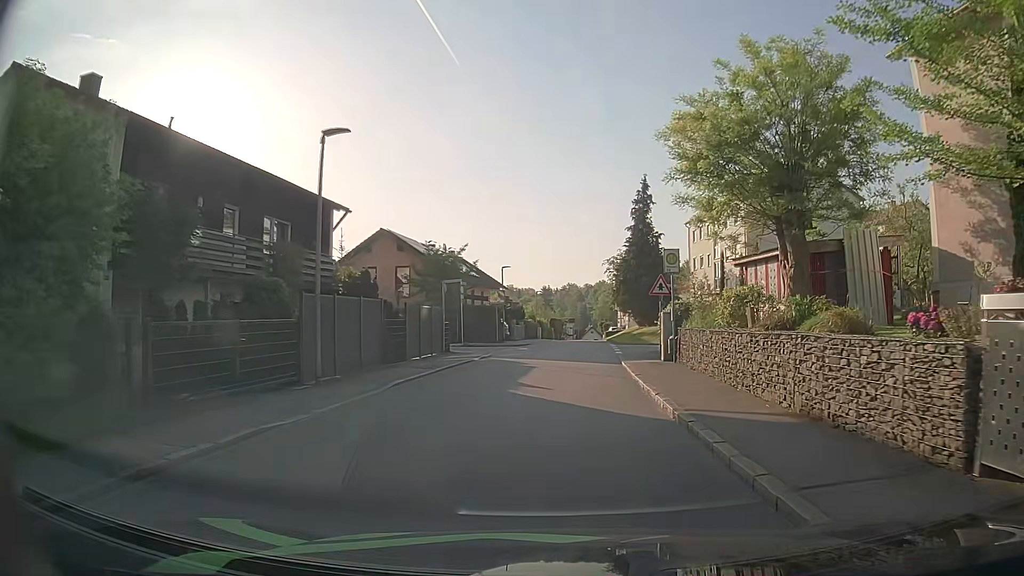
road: residential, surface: asphalt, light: Day
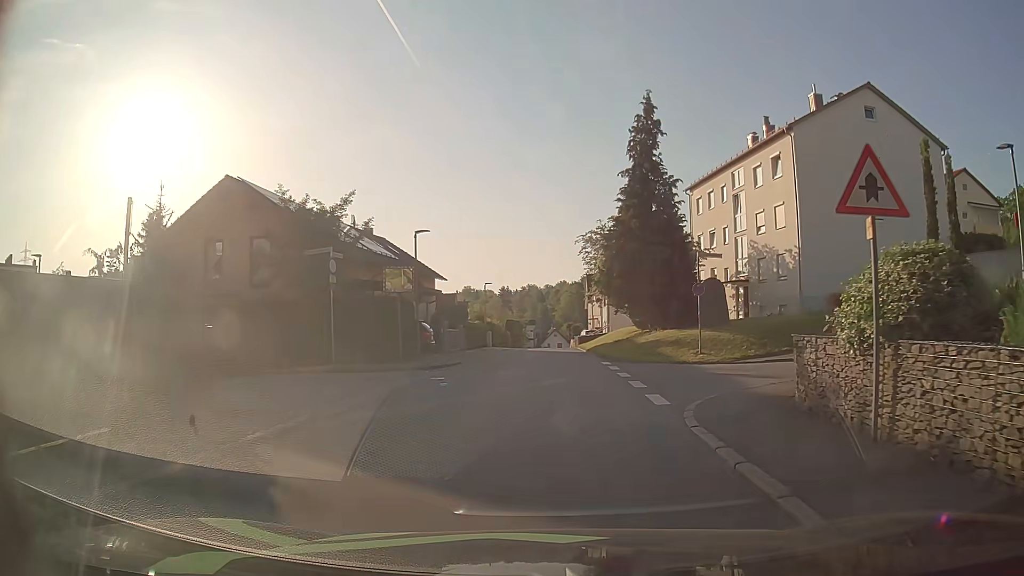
(+0.3, +18.6) m; +3°
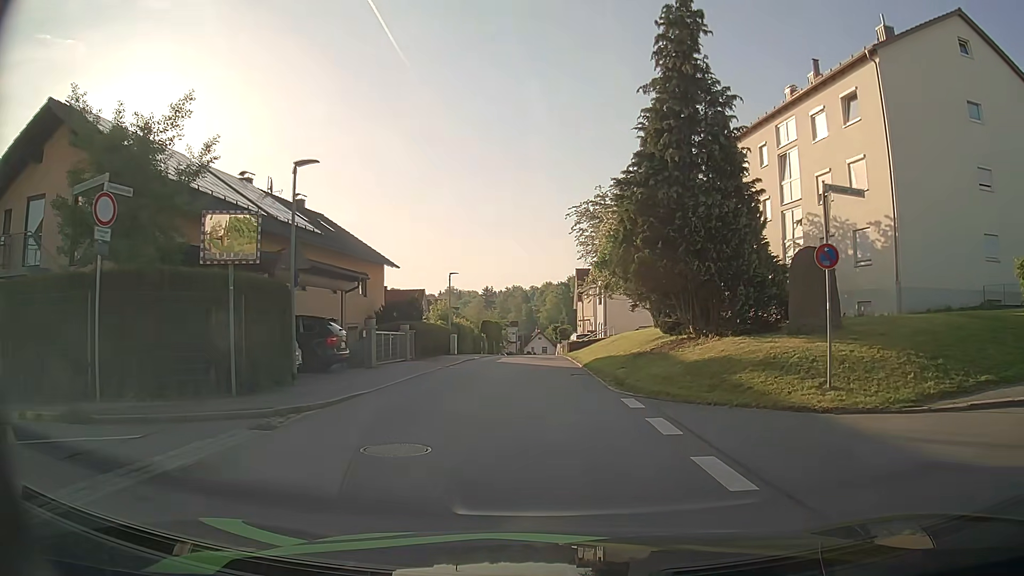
(+0.3, +11.7) m; +2°
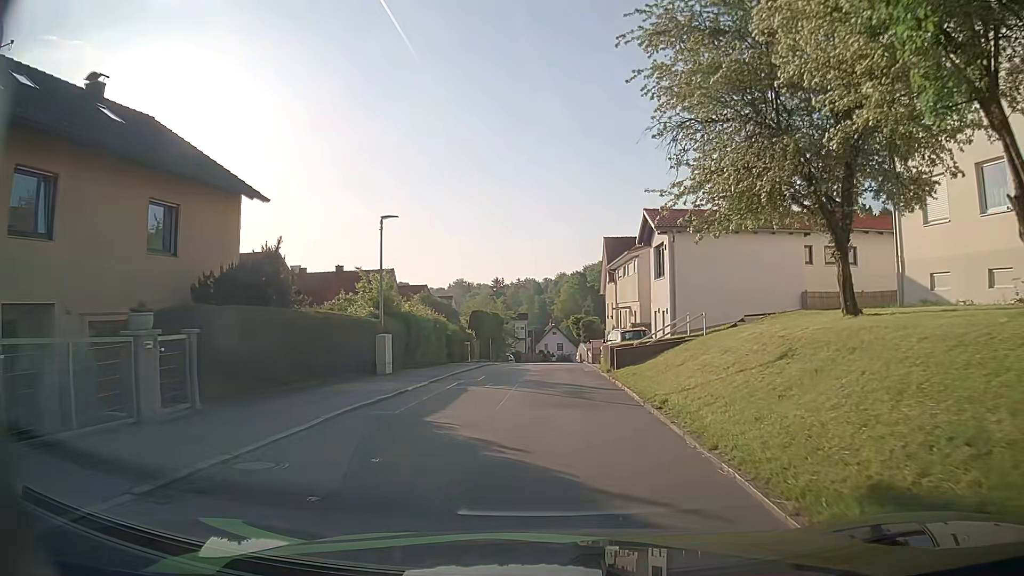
(-0.3, +21.0) m; -2°
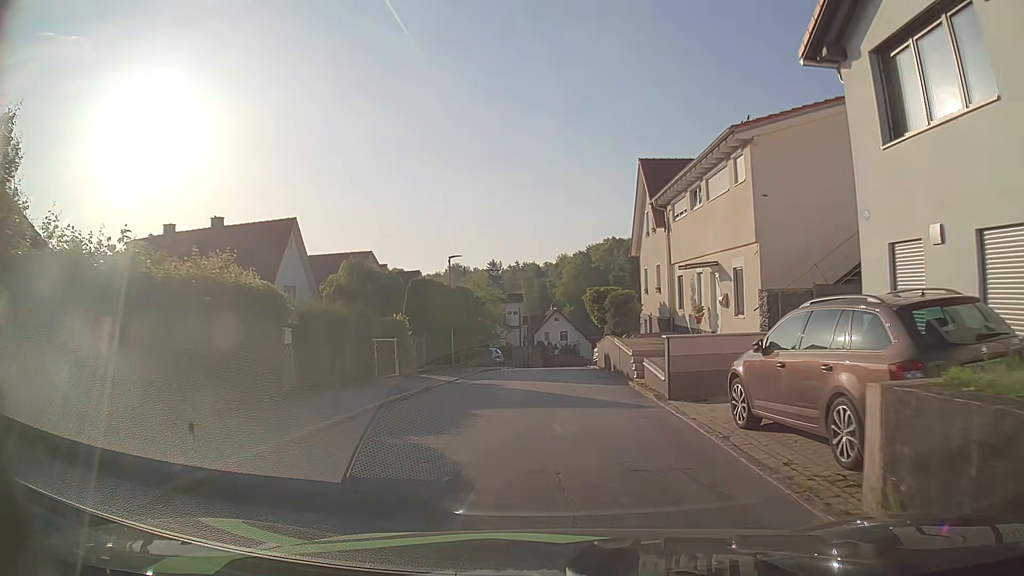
(0.0, +21.1) m; +1°
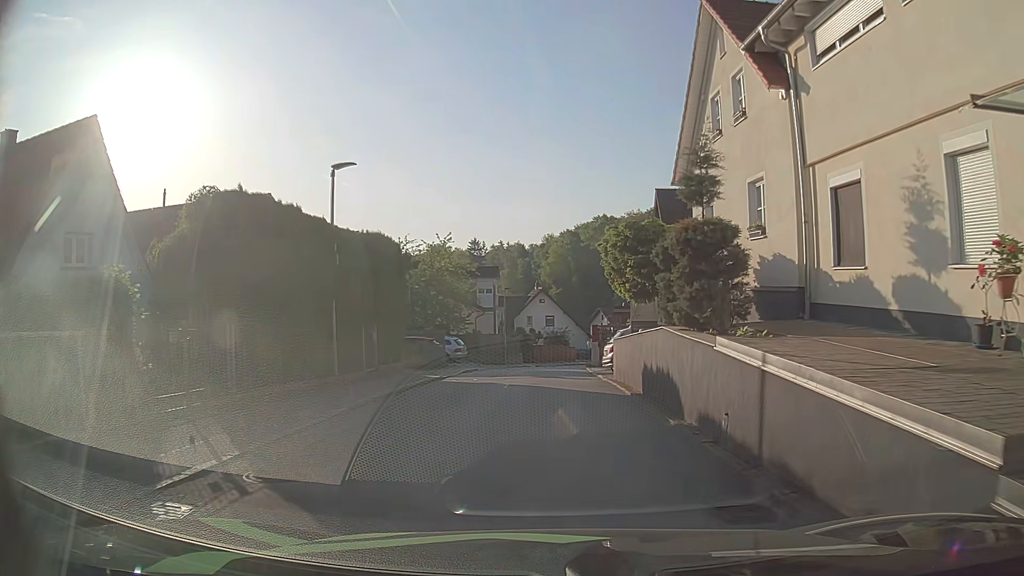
(-0.1, +15.6) m; 0°
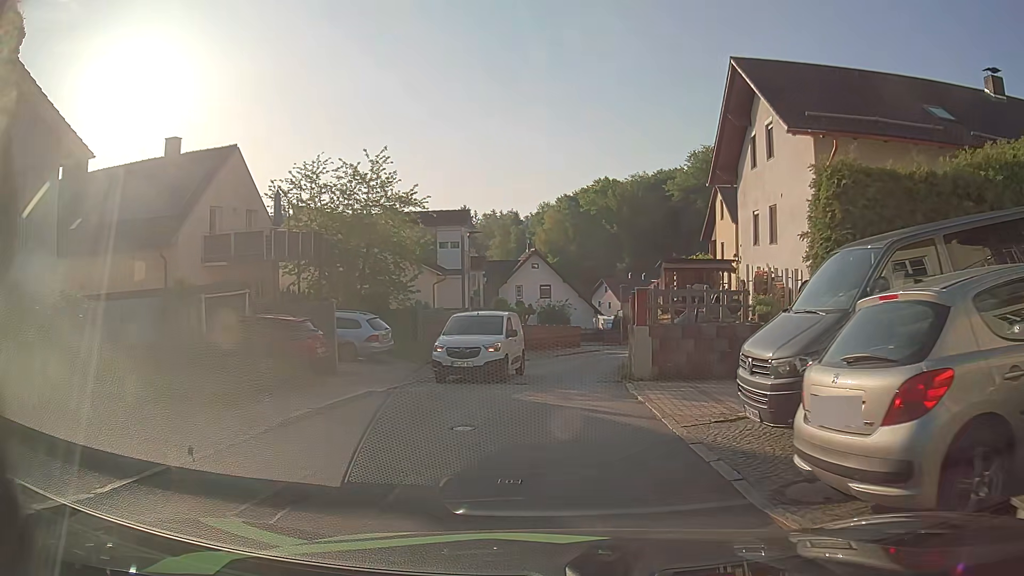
(0.0, +18.1) m; +2°
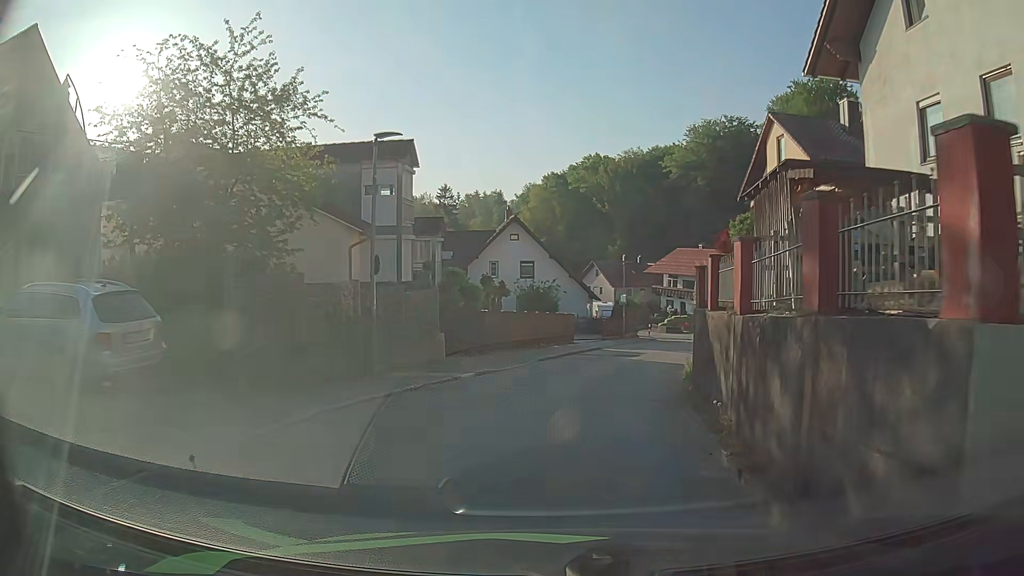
(-0.1, +13.0) m; -1°
(+1, +10) (+2, +20) (+5, +30) (+8, +39) (+11, +49) (+13, +58) (+12, +68) (+10, +78) (+8, +88) (+5, +97) m
